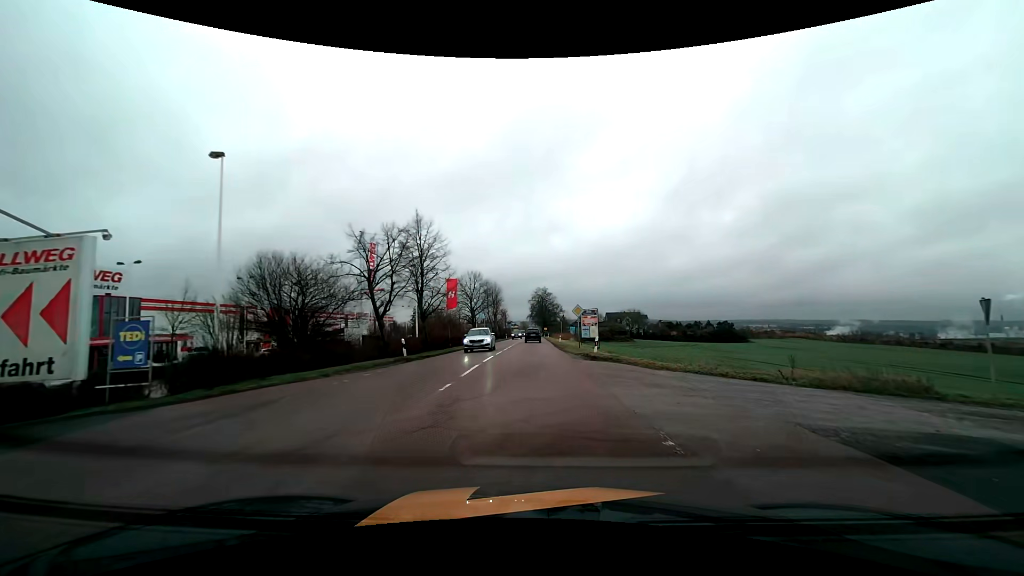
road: tertiary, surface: asphalt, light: Day
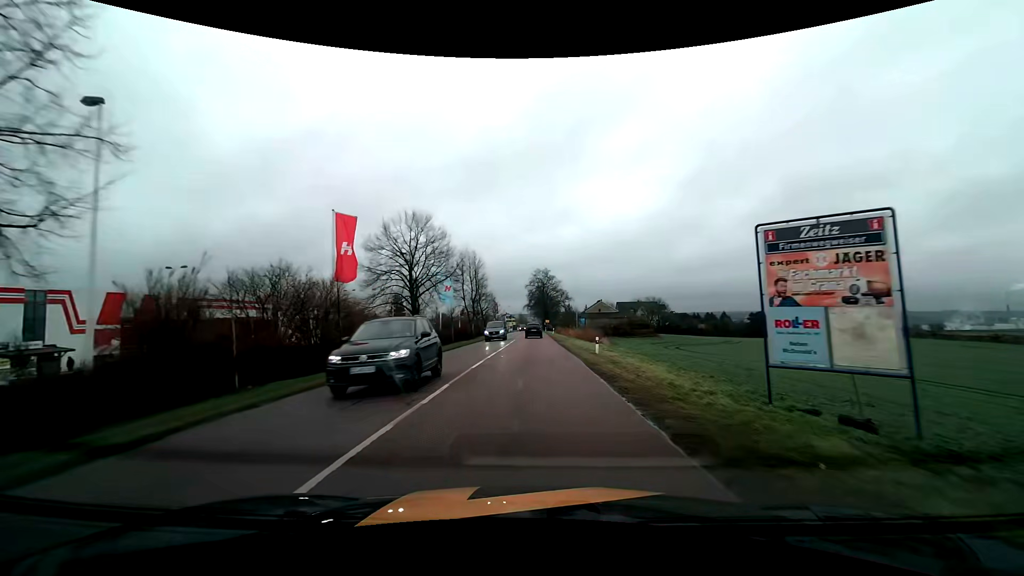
(0.0, +34.8) m; 0°
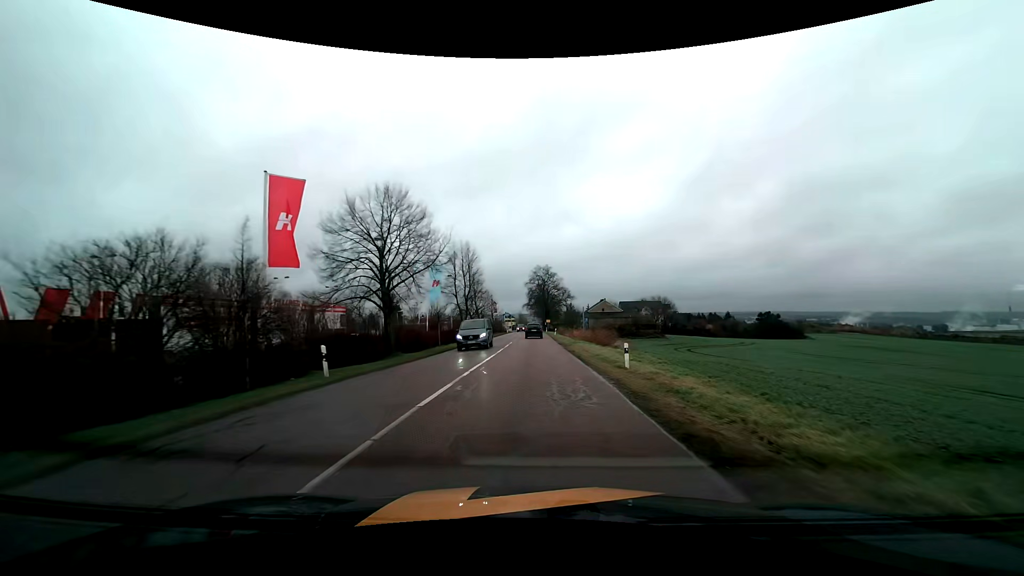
(0.0, +7.2) m; 0°
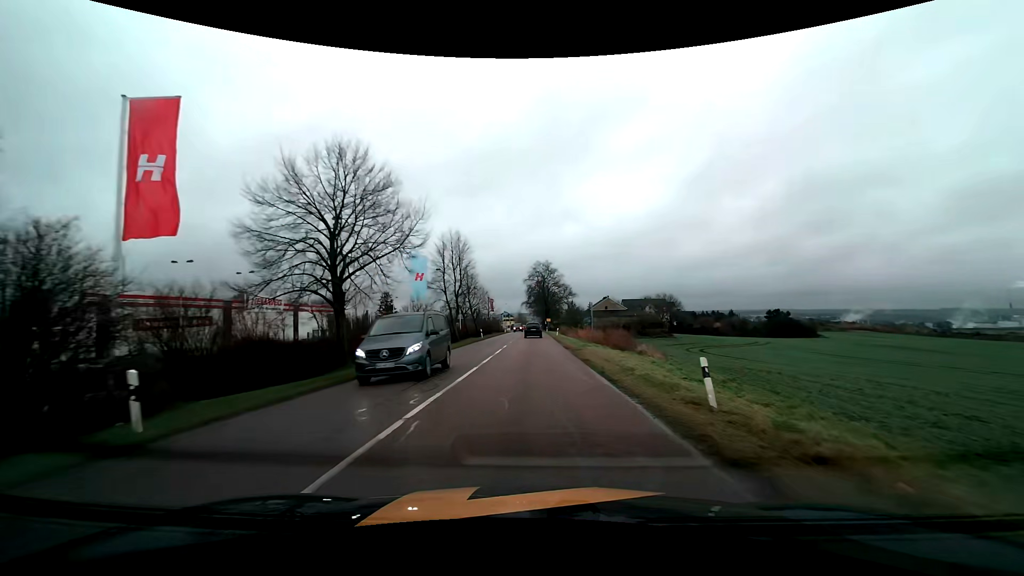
(0.0, +7.3) m; 0°
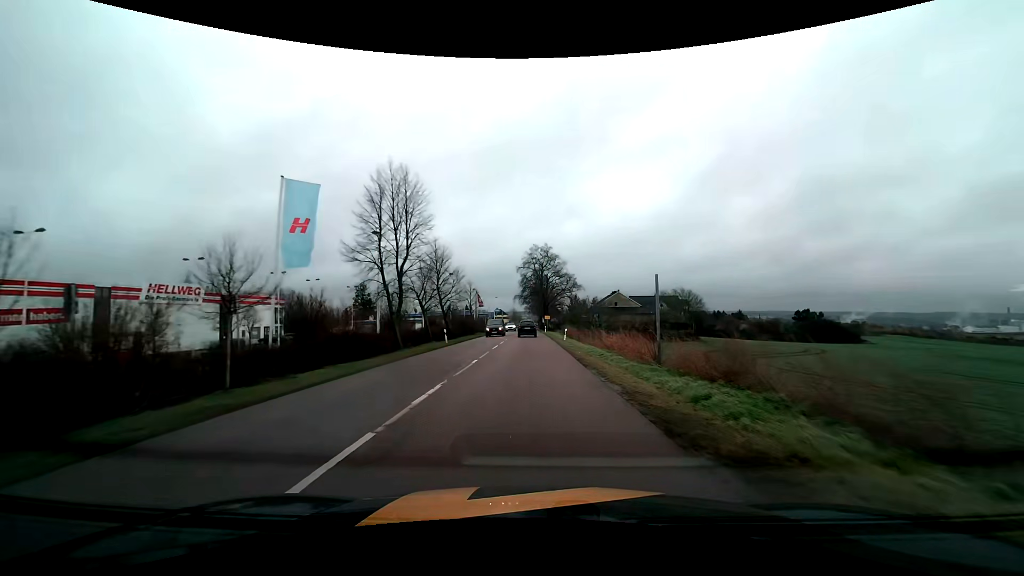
(0.0, +22.1) m; 0°
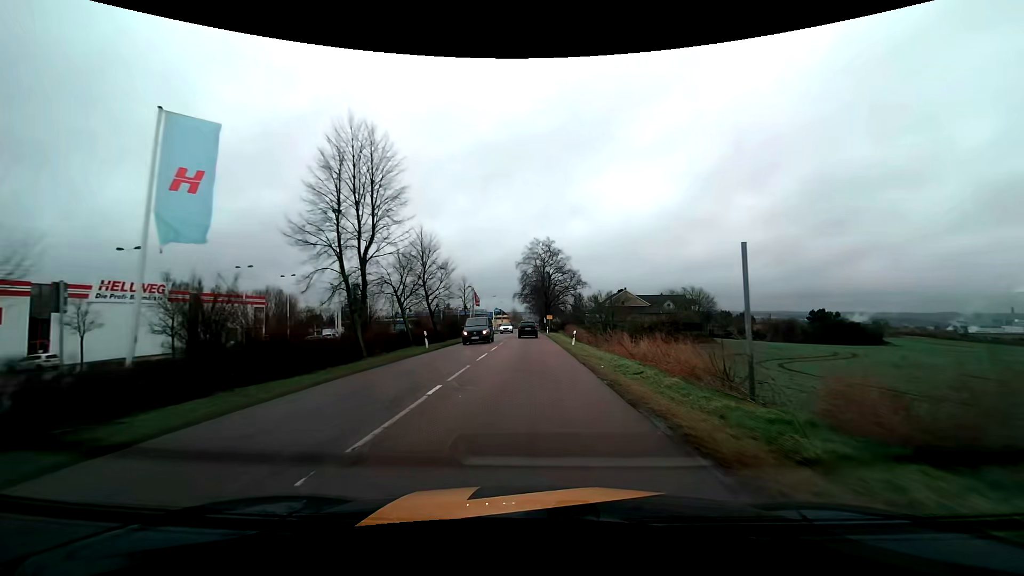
(0.0, +7.3) m; 0°
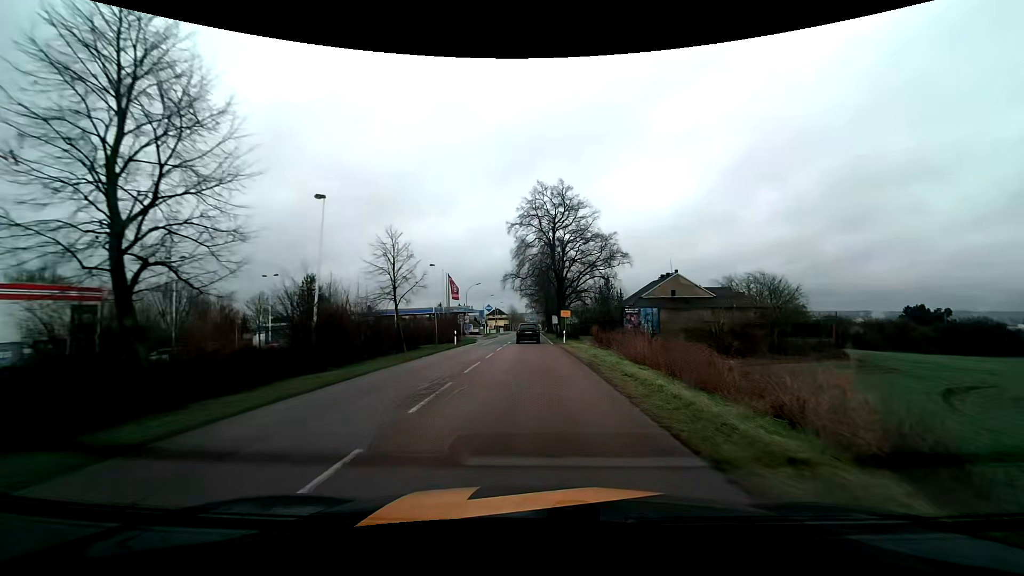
(-0.1, +35.1) m; 0°
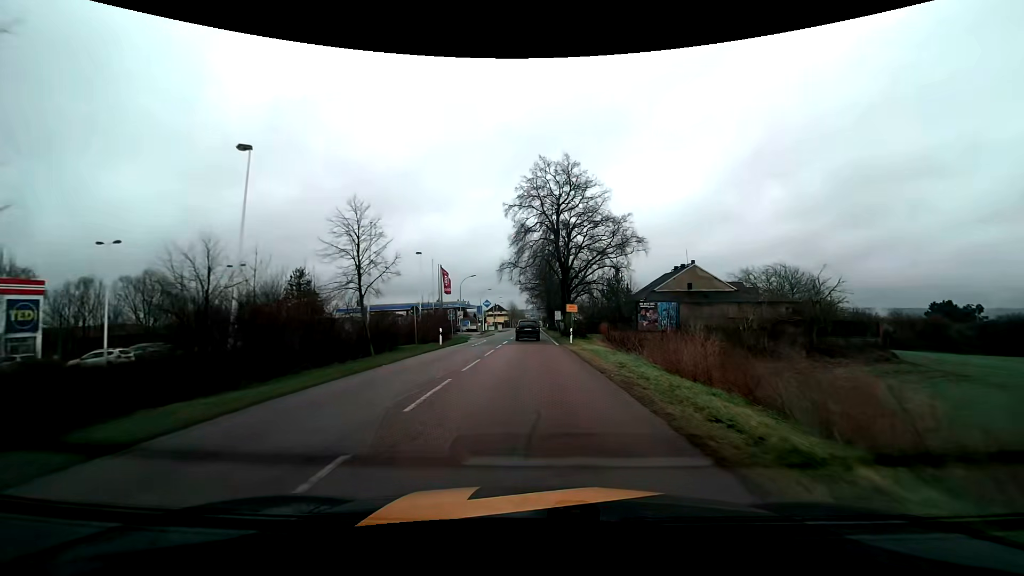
(0.0, +6.7) m; 0°
(0, +10) (0, +20) (0, +30) (0, +40) (0, +50) (0, +60) (0, +70) (0, +80) (0, +90) (0, +100) m
